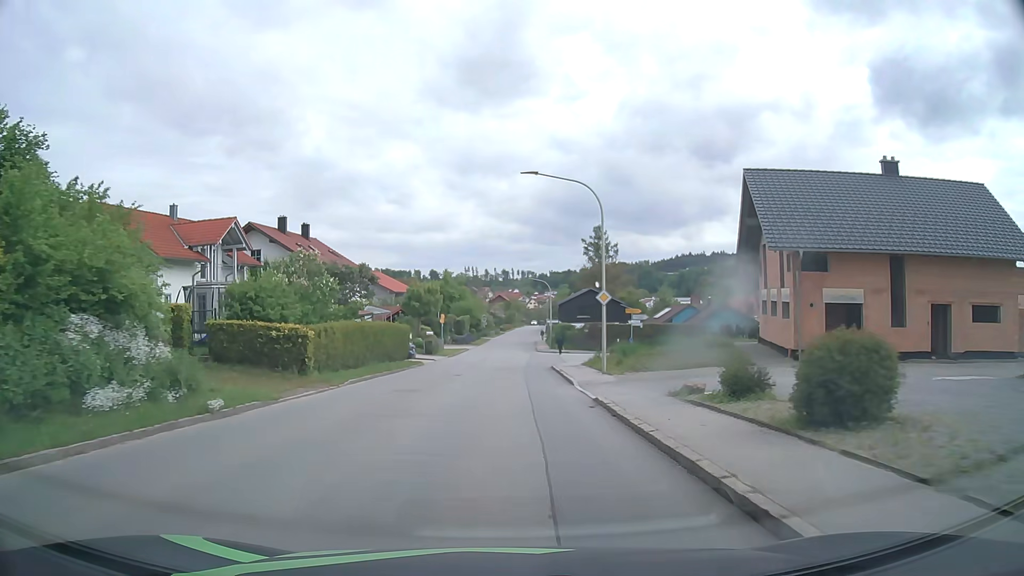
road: tertiary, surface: asphalt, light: Day
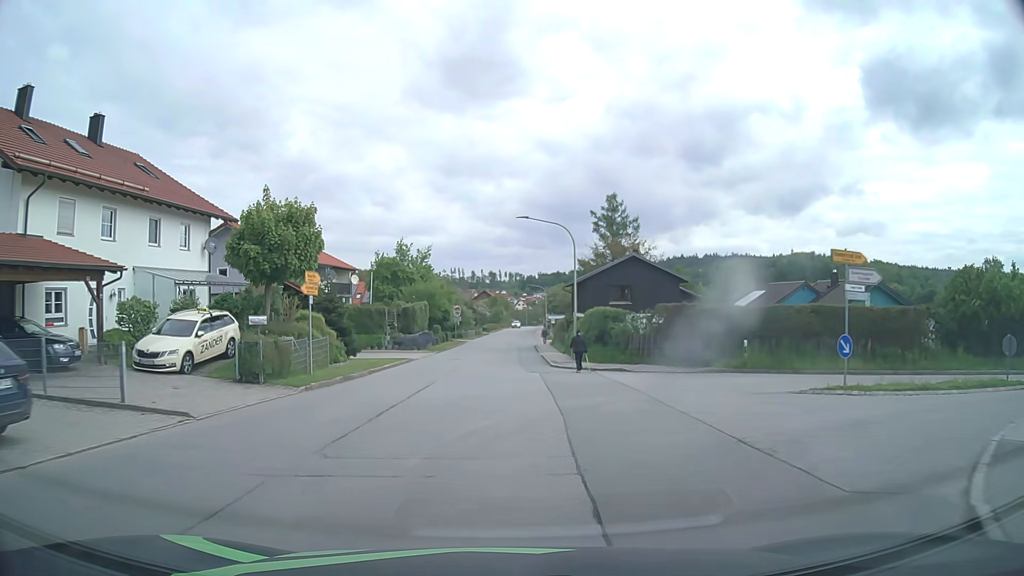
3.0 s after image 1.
(+0.6, +34.4) m; +1°
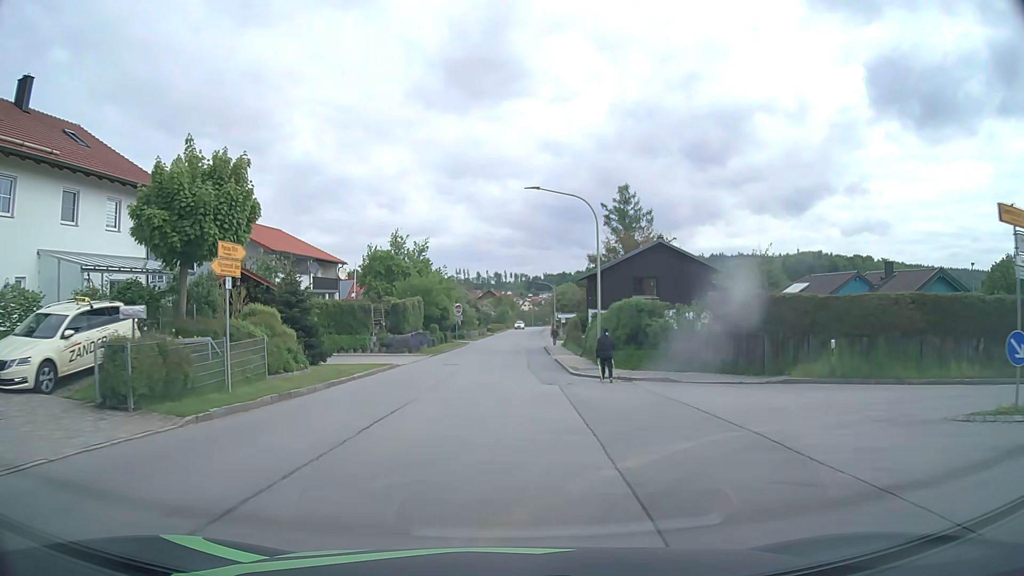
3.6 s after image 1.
(0.0, +6.8) m; 0°
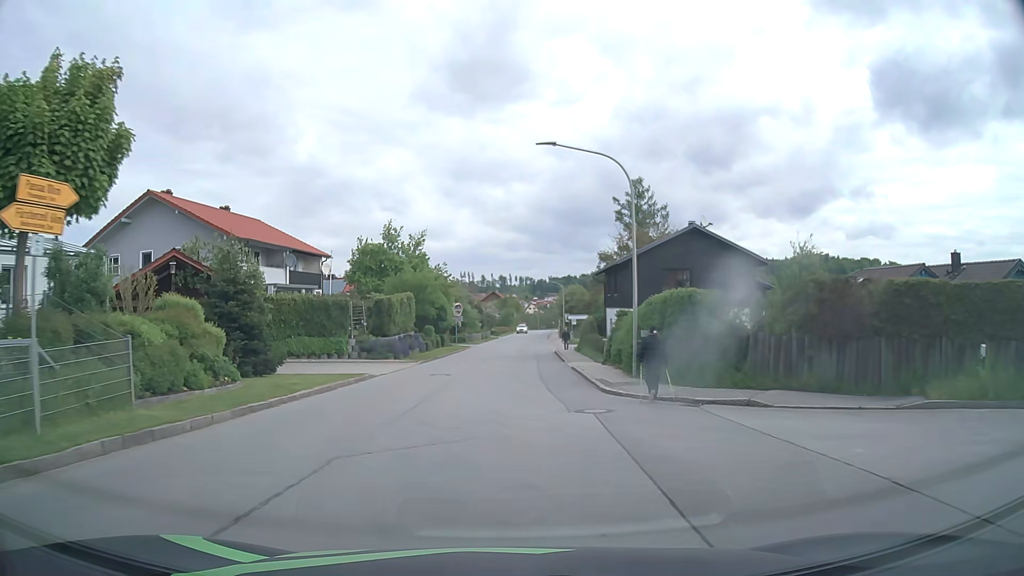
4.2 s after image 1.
(0.0, +6.8) m; -1°
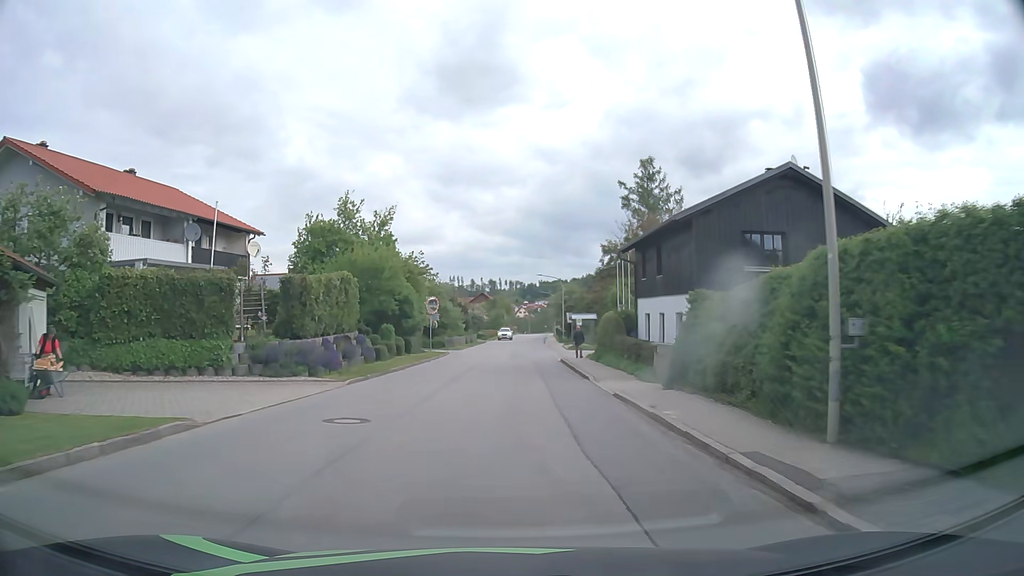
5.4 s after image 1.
(+0.1, +13.3) m; +1°
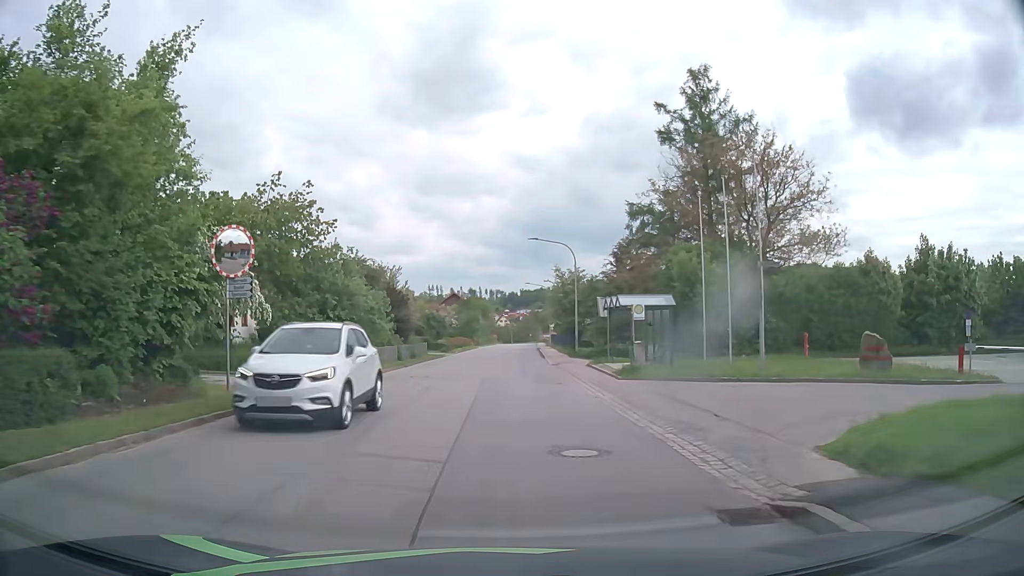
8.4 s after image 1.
(+0.5, +31.8) m; +1°
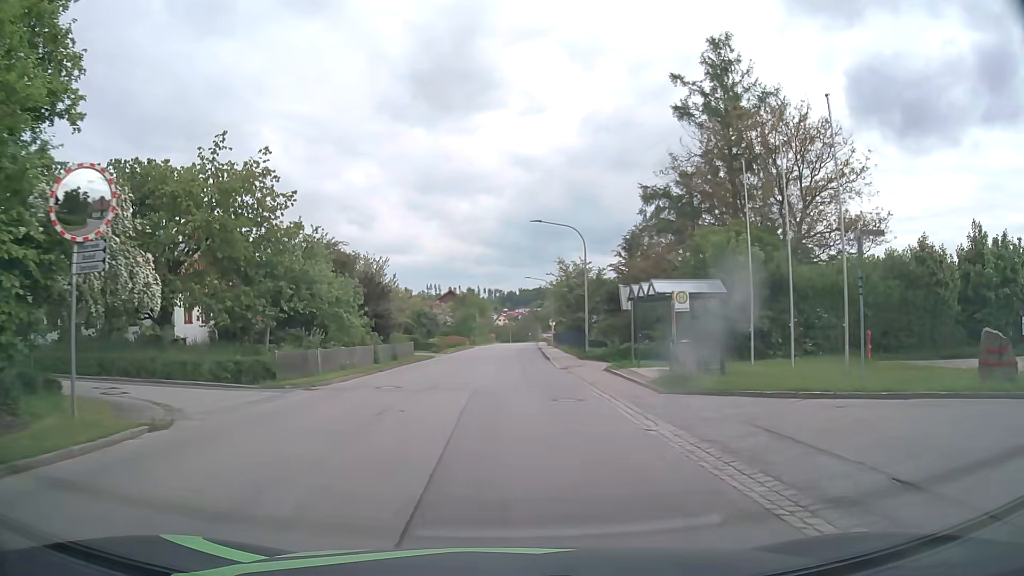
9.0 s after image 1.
(0.0, +6.1) m; +1°
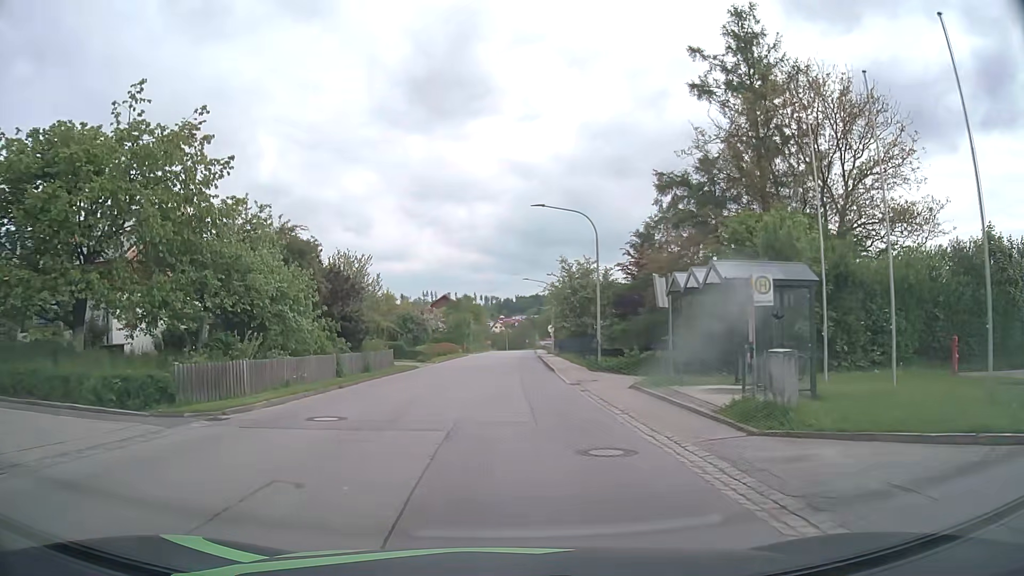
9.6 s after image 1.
(0.0, +6.1) m; 0°
